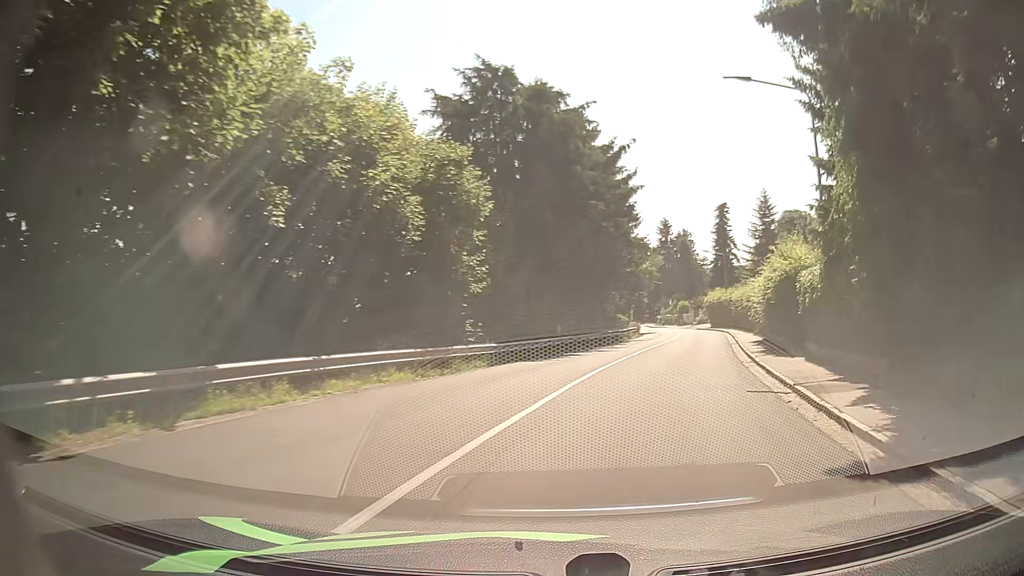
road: tertiary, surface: asphalt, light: Day
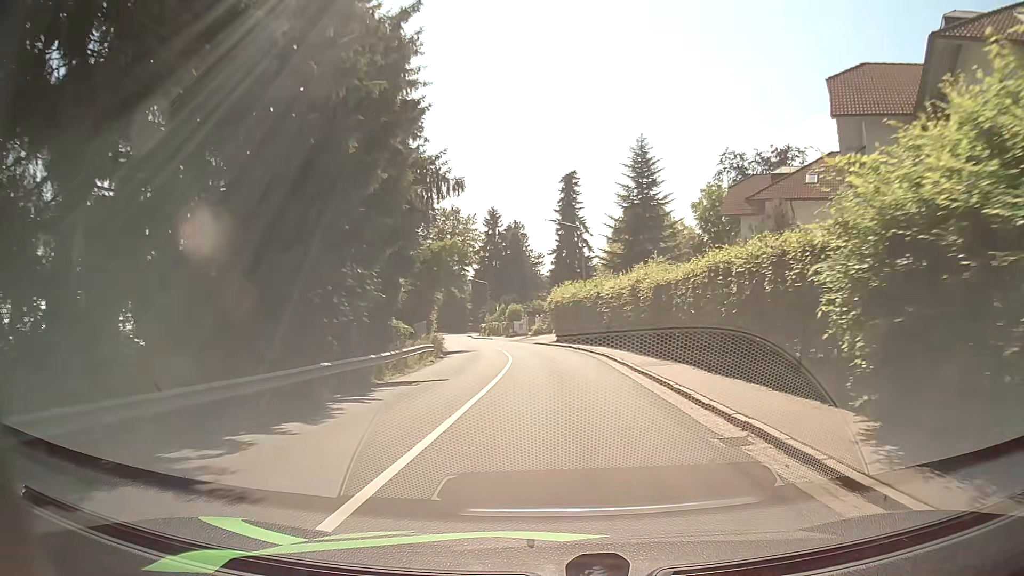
(+5.3, +24.8) m; +17°
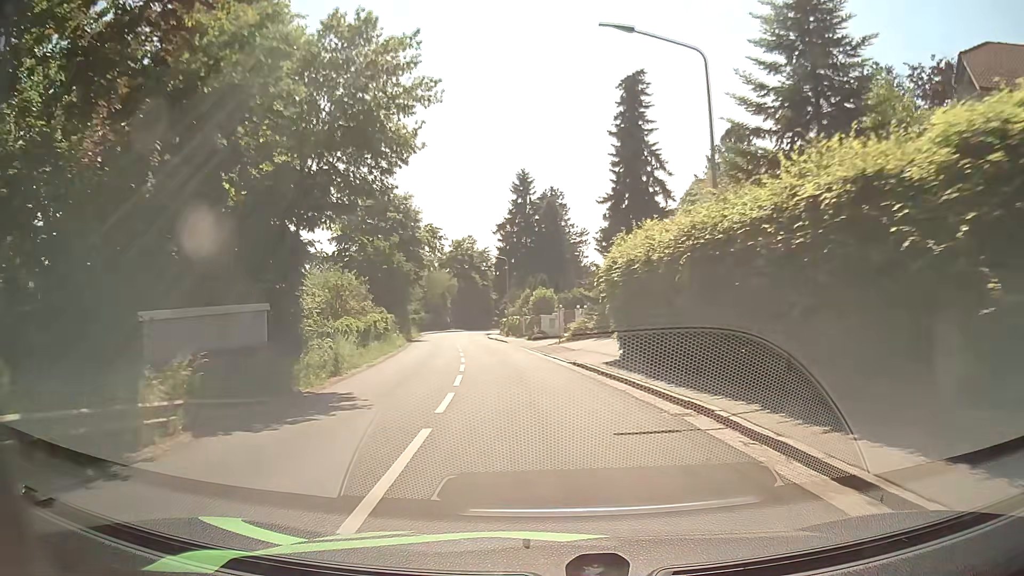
(-0.6, +28.1) m; -4°
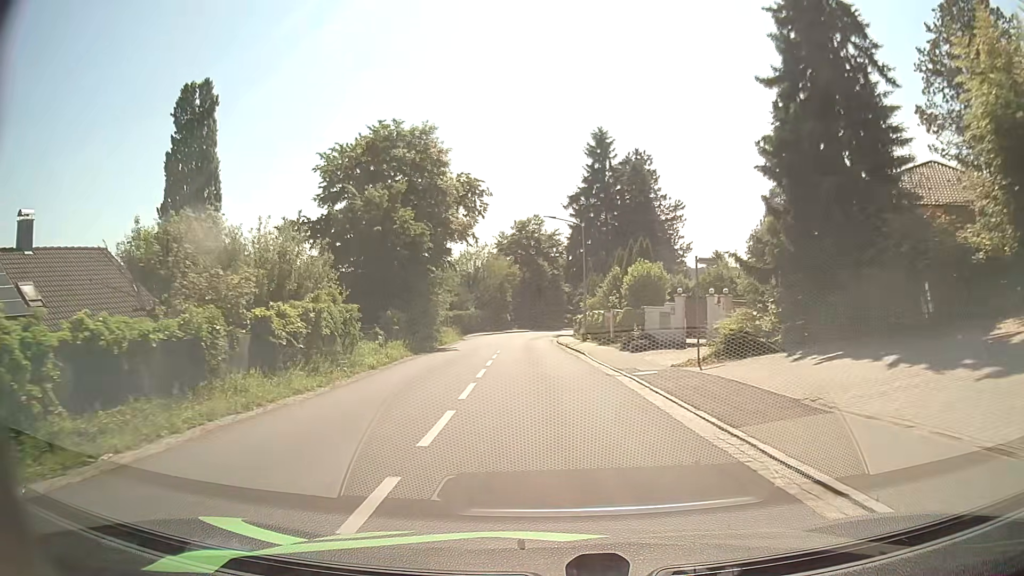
(-1.2, +20.7) m; -6°
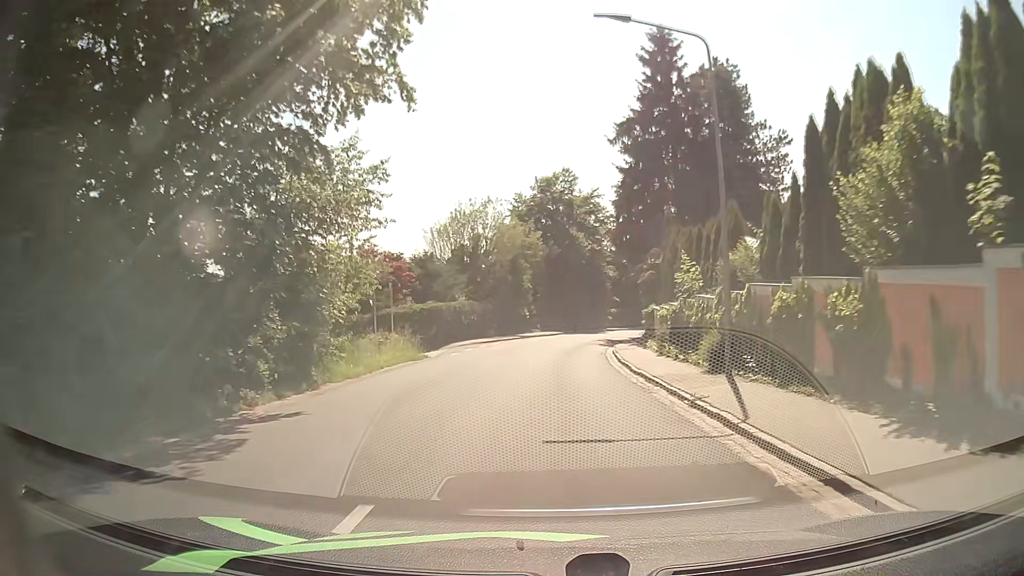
(-1.1, +27.5) m; -3°
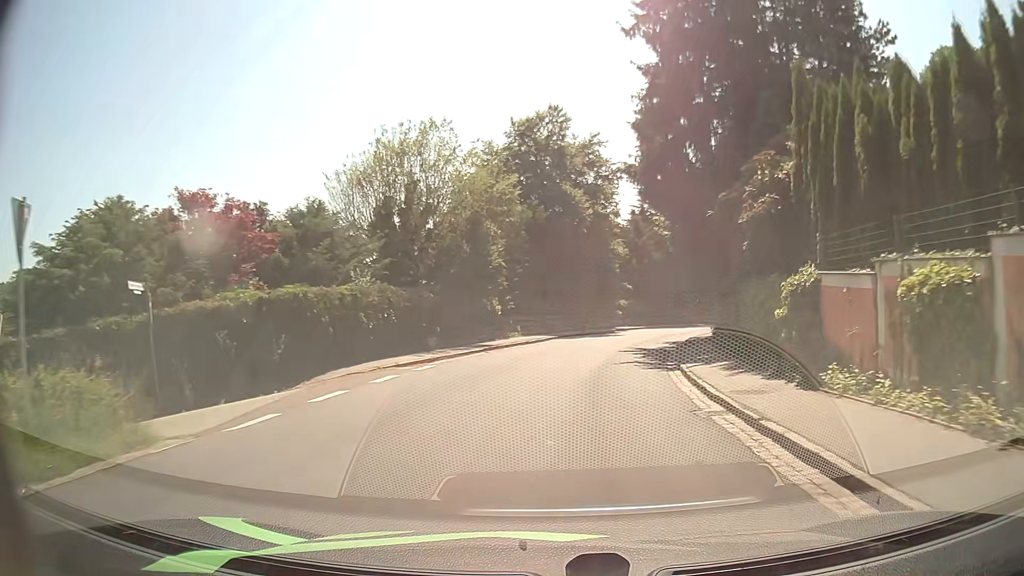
(0.0, +19.3) m; +1°
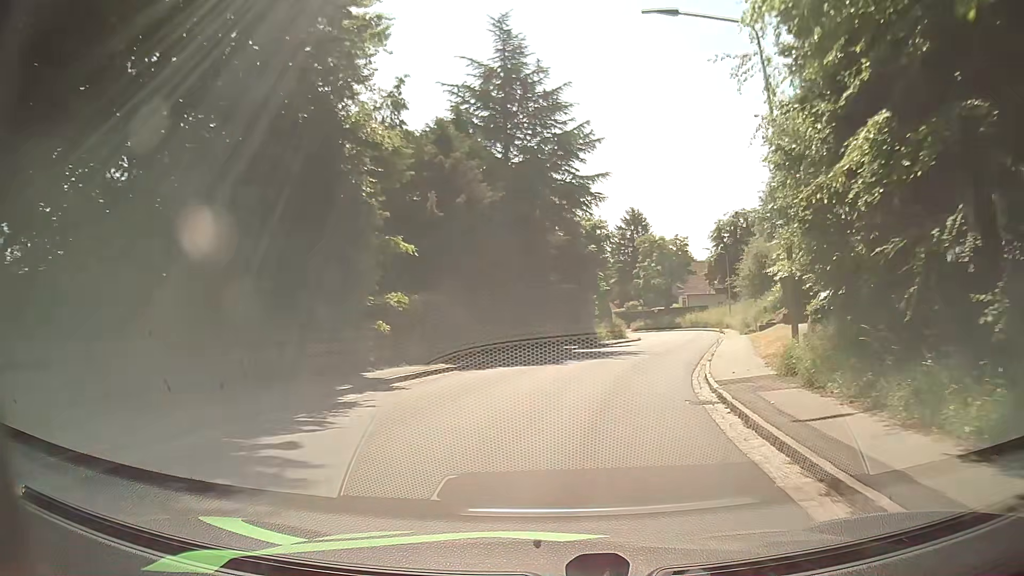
(+4.4, +32.6) m; +15°
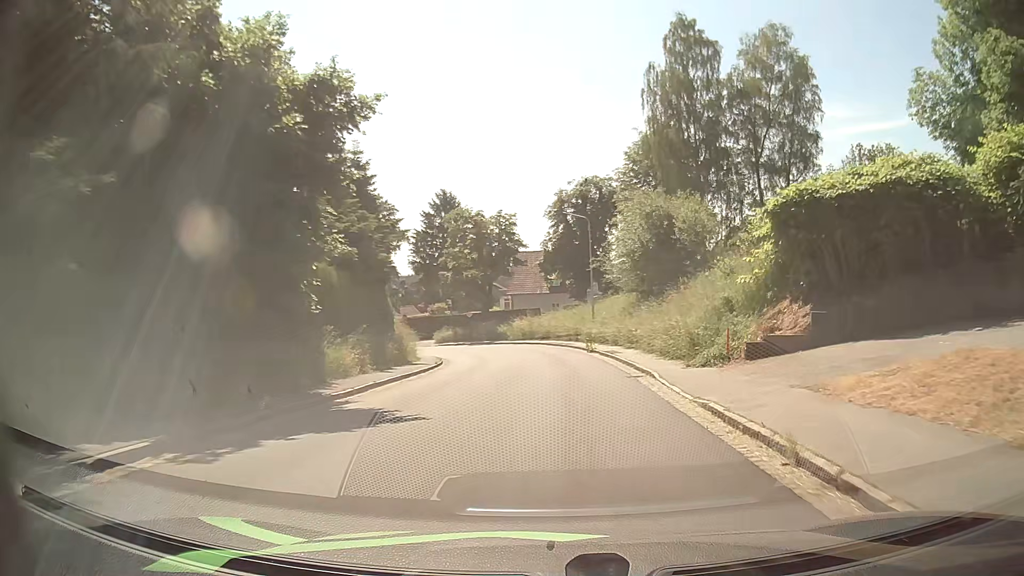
(+3.6, +25.6) m; +15°
(0, +10) (+1, +20) (+1, +30) (-1, +40) (-3, +49) (-8, +58) (-14, +66) (-22, +72) (-31, +77) (-41, +79) m
